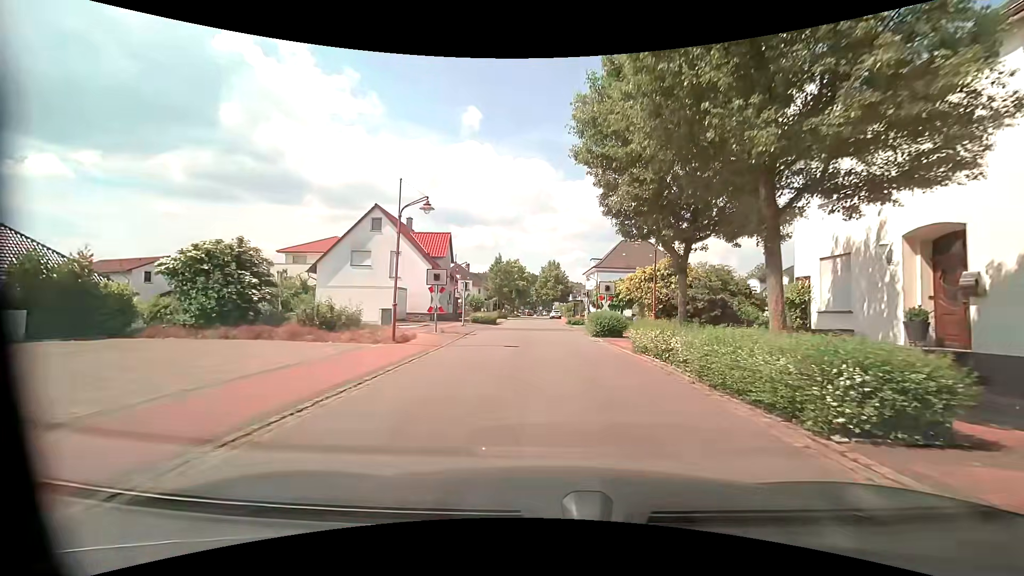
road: residential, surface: asphalt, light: Day
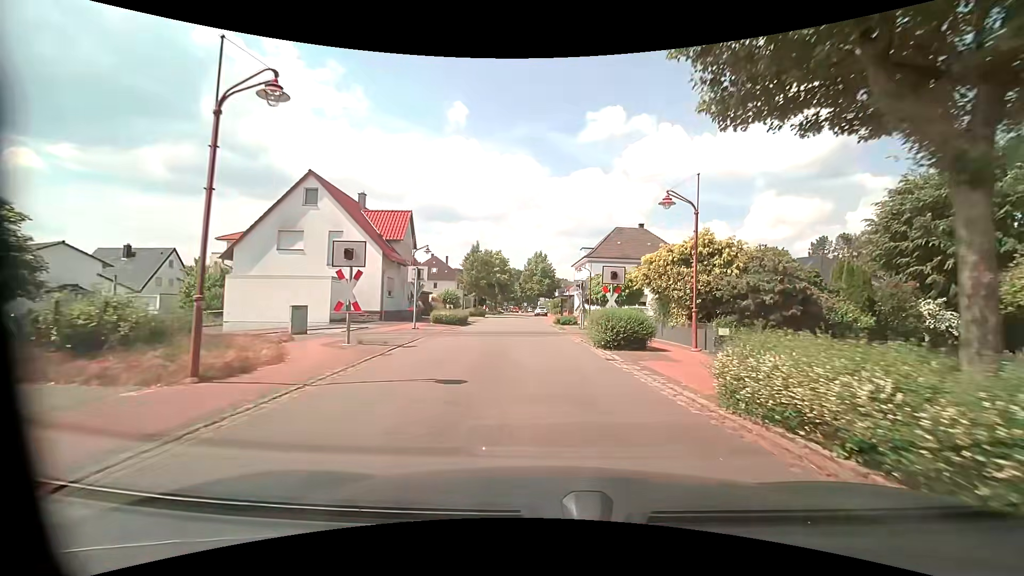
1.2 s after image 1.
(+0.2, +8.9) m; +2°
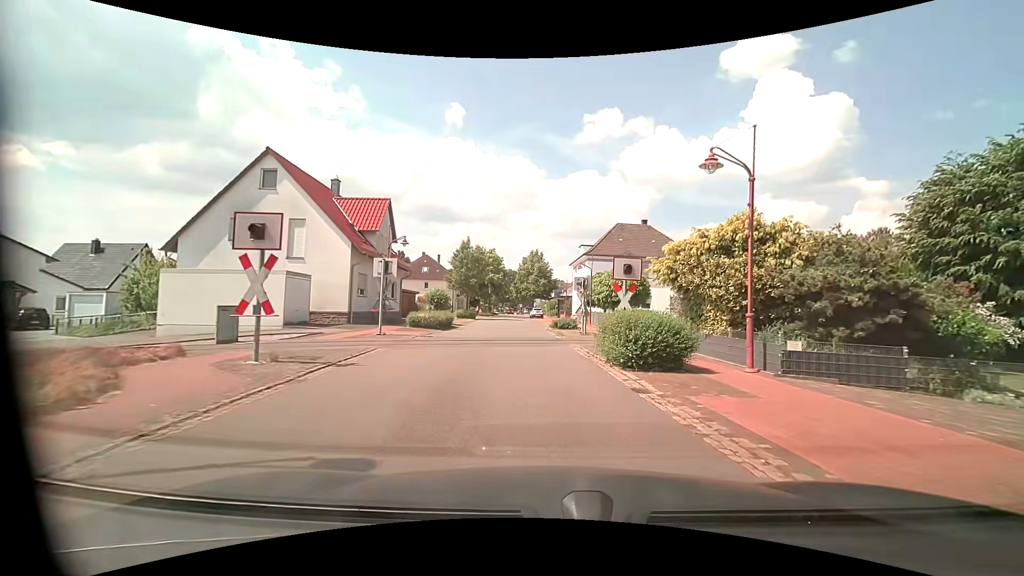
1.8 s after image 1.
(0.0, +4.5) m; 0°
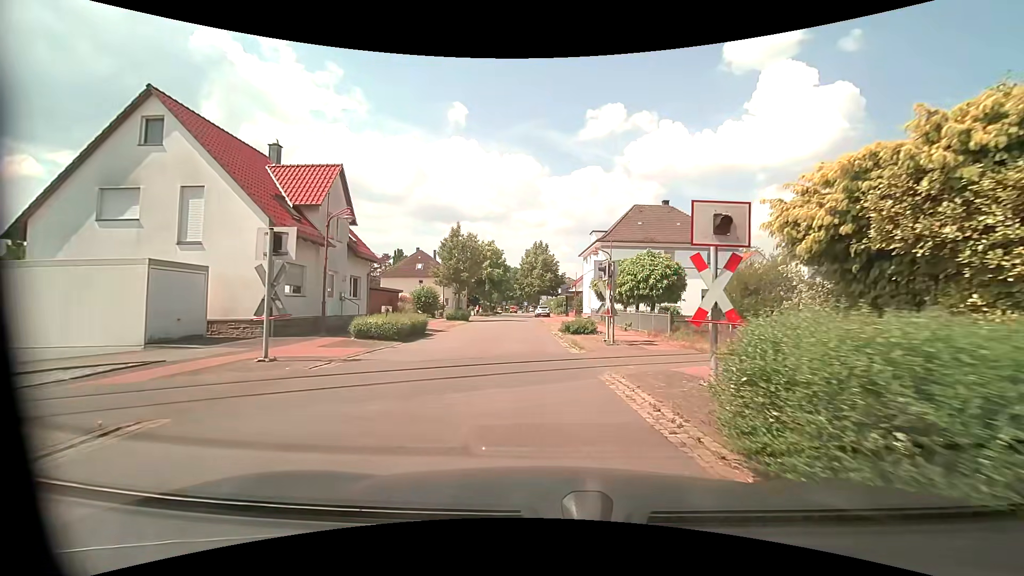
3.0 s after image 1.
(+0.1, +8.3) m; 0°
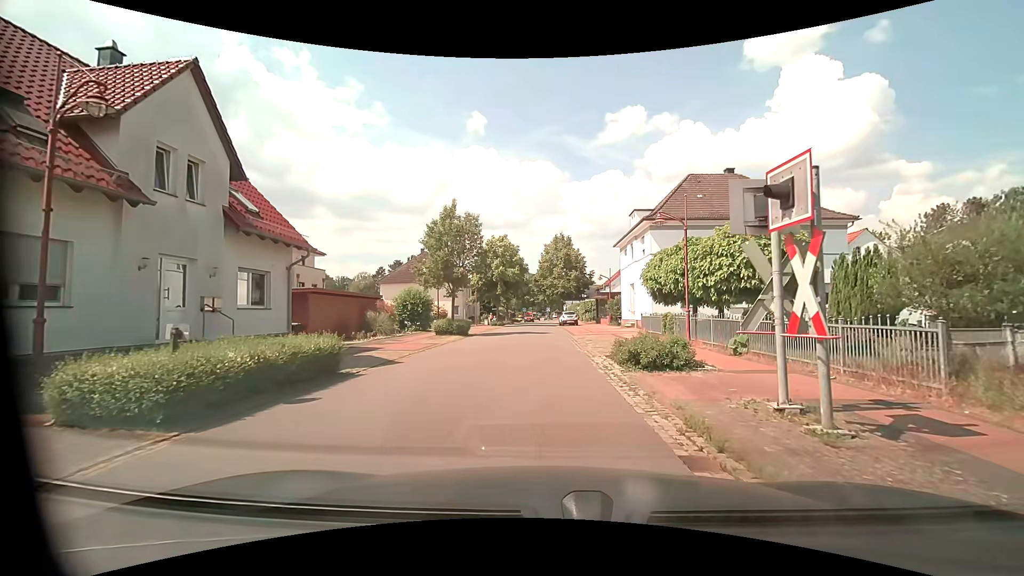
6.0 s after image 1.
(-0.3, +12.0) m; -4°
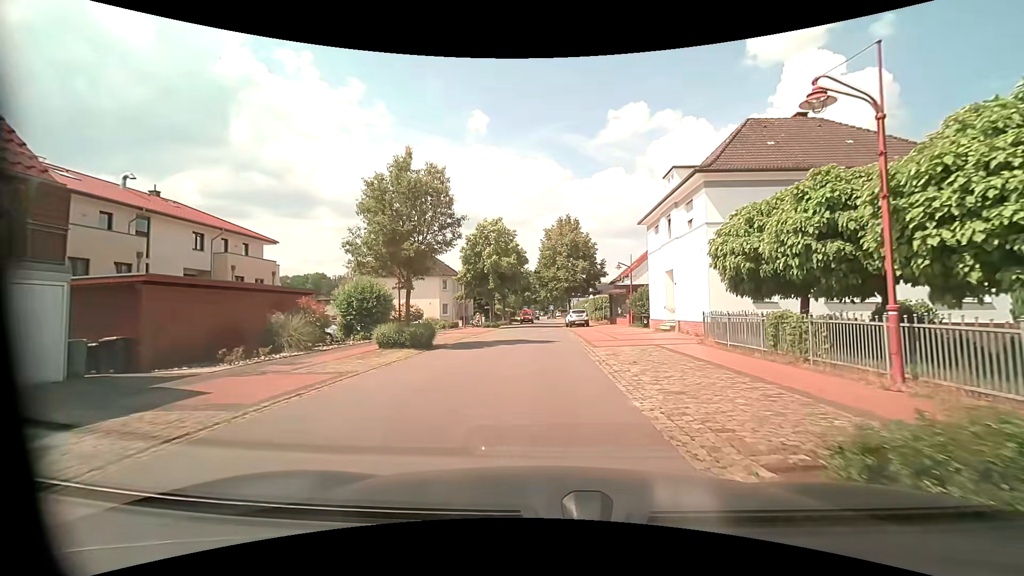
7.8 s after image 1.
(+0.1, +11.0) m; +1°
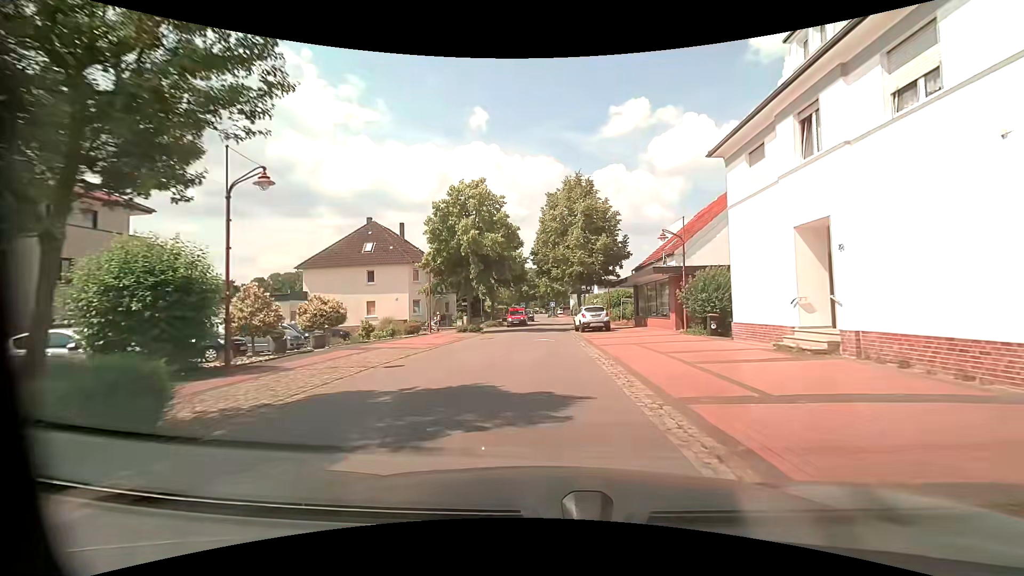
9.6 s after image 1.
(-0.1, +14.8) m; 0°
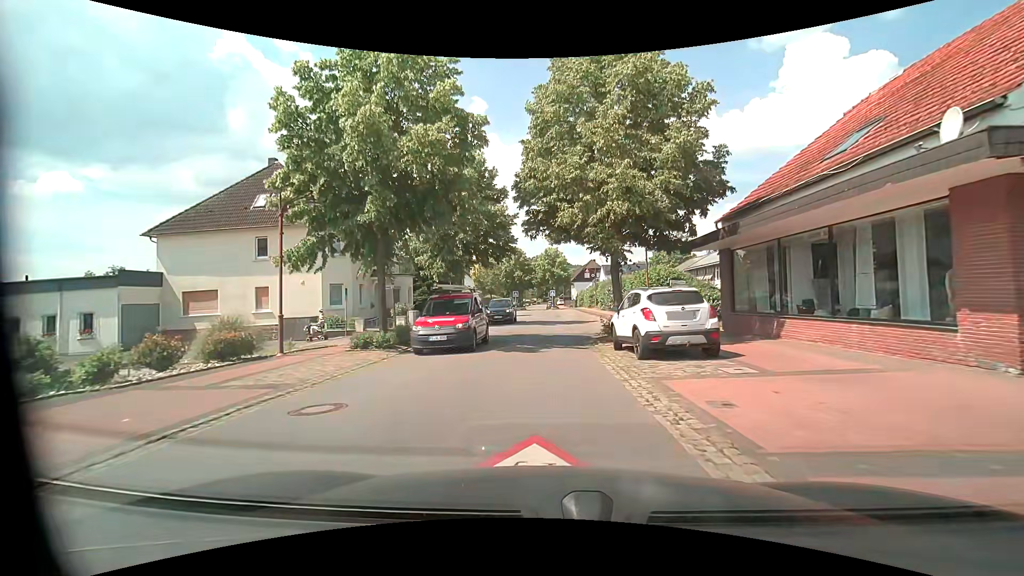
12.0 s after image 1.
(0.0, +18.9) m; 0°
